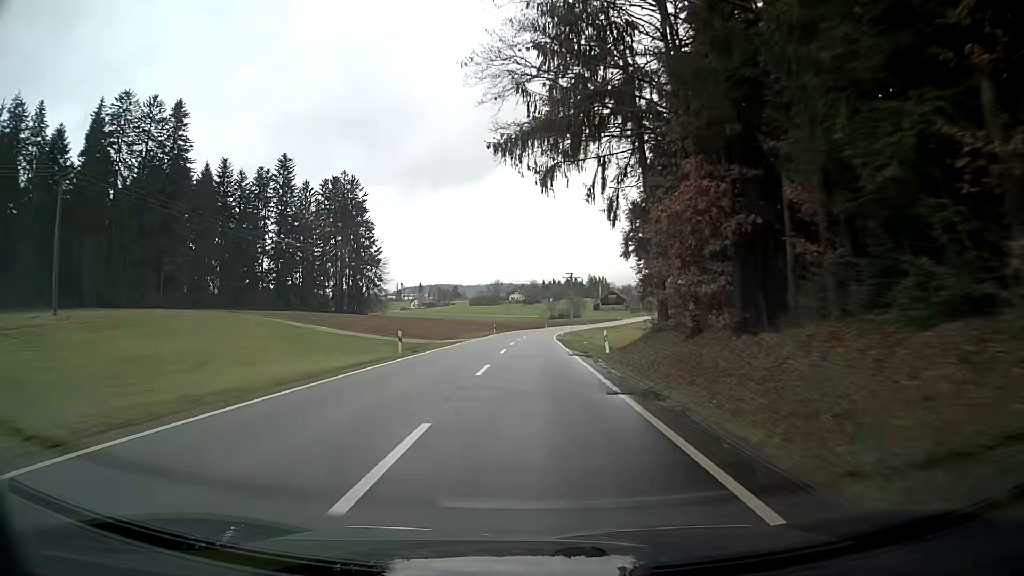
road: tertiary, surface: asphalt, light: Day
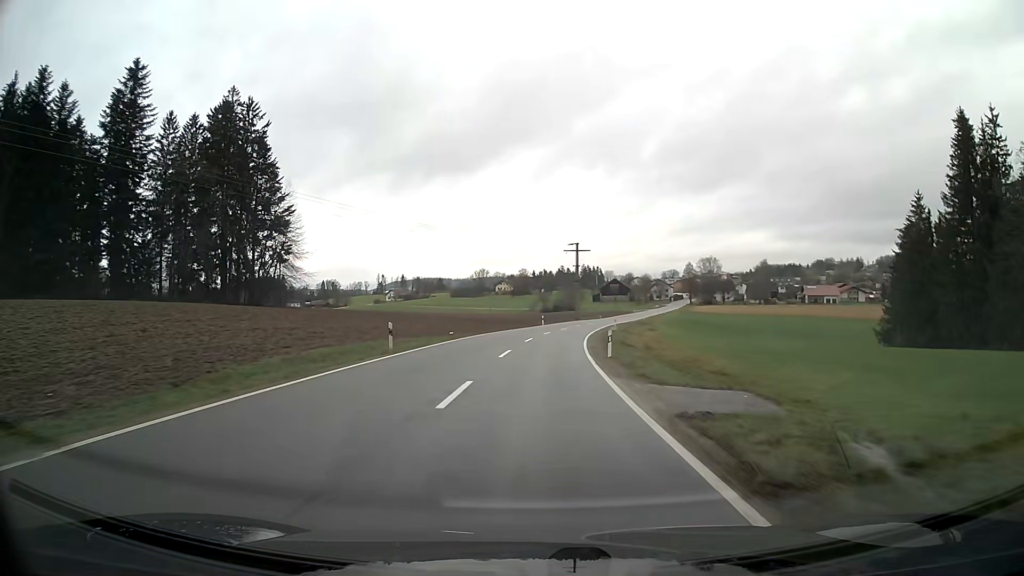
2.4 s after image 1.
(+0.8, +54.6) m; +2°
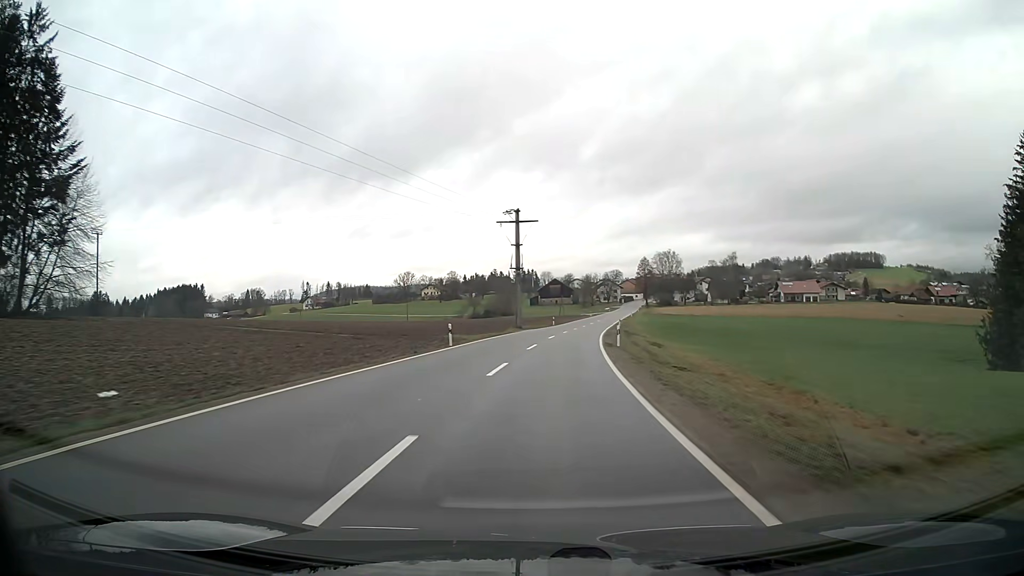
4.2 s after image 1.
(+1.9, +42.1) m; +6°
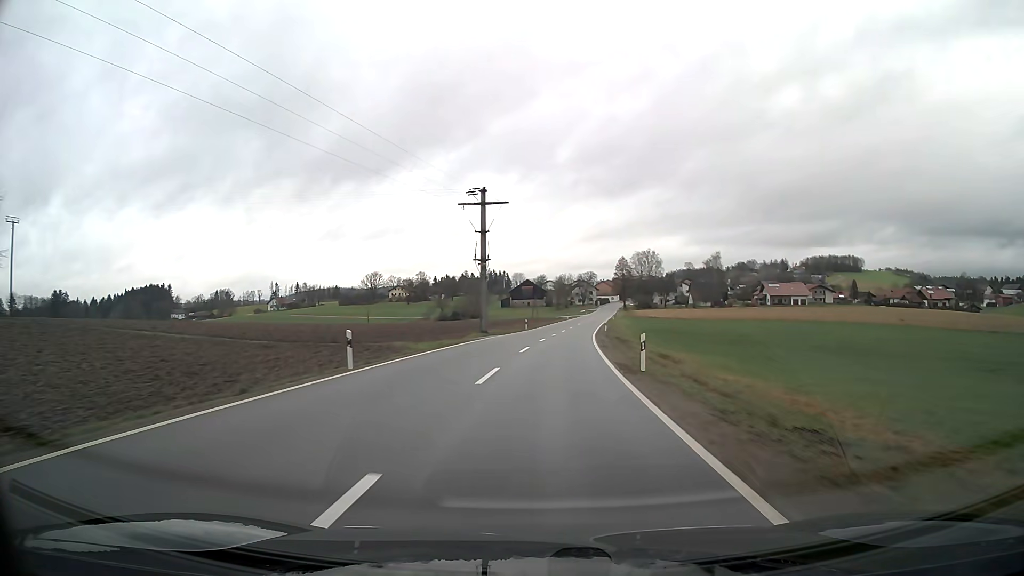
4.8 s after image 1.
(+0.3, +13.8) m; +2°
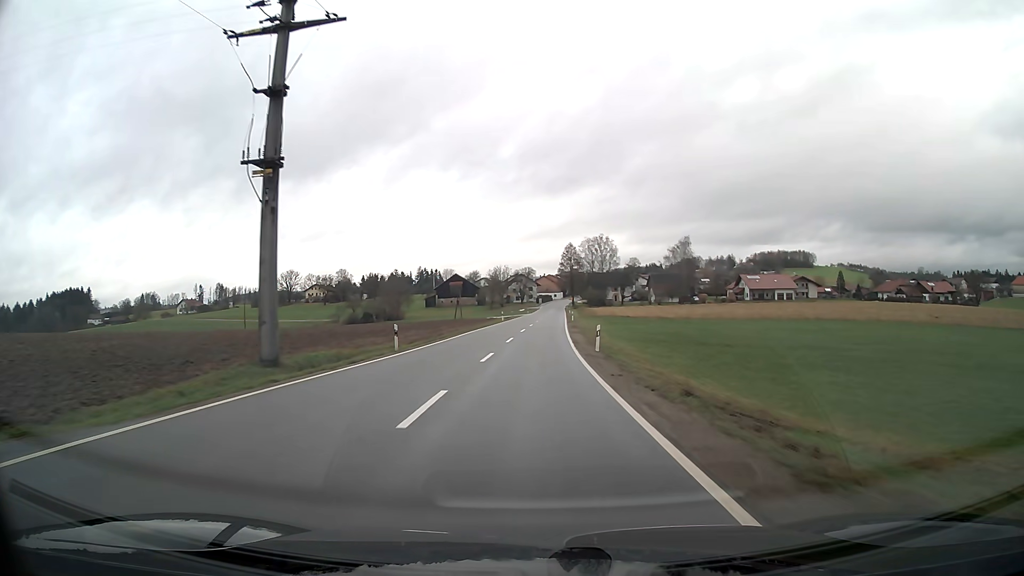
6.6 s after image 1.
(+2.0, +40.9) m; +5°
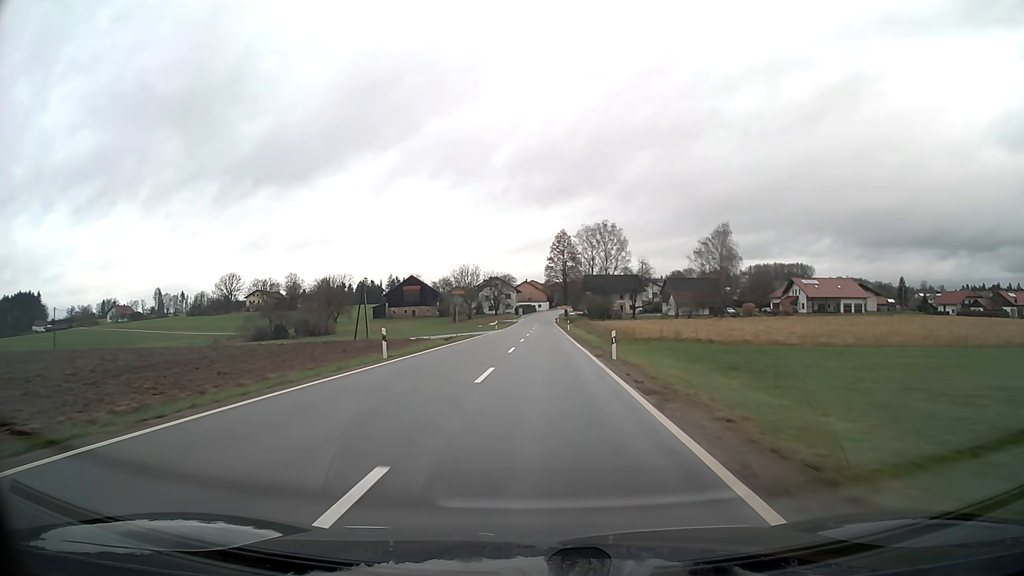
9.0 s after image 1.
(+0.9, +53.9) m; +1°
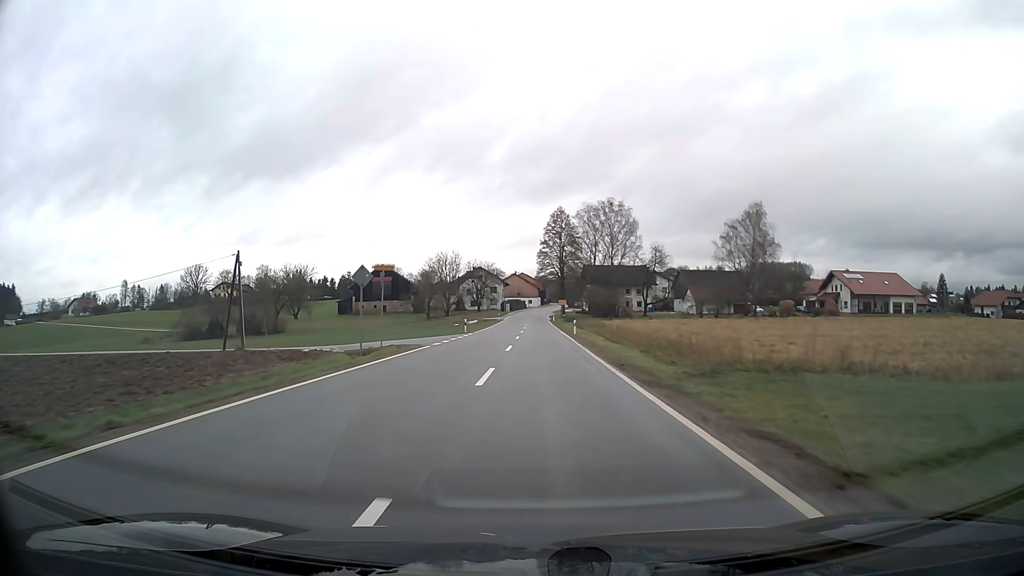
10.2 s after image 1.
(+0.1, +24.8) m; +1°
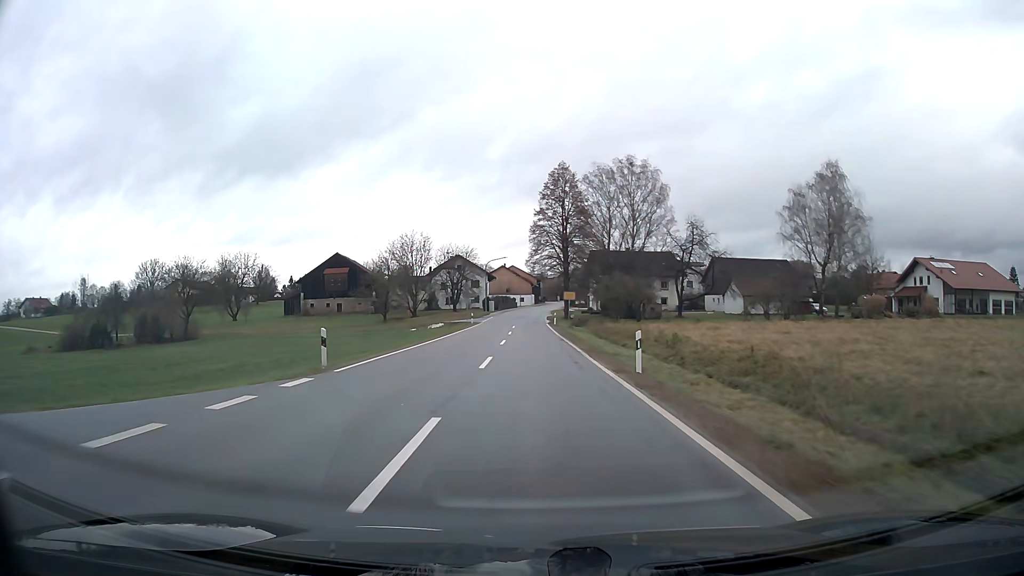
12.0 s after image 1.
(+0.1, +31.6) m; 0°
(0, +10) (0, +20) (0, +30) (0, +40) (0, +50) (0, +60) (0, +70) (0, +80) (0, +90) (0, +100) m
